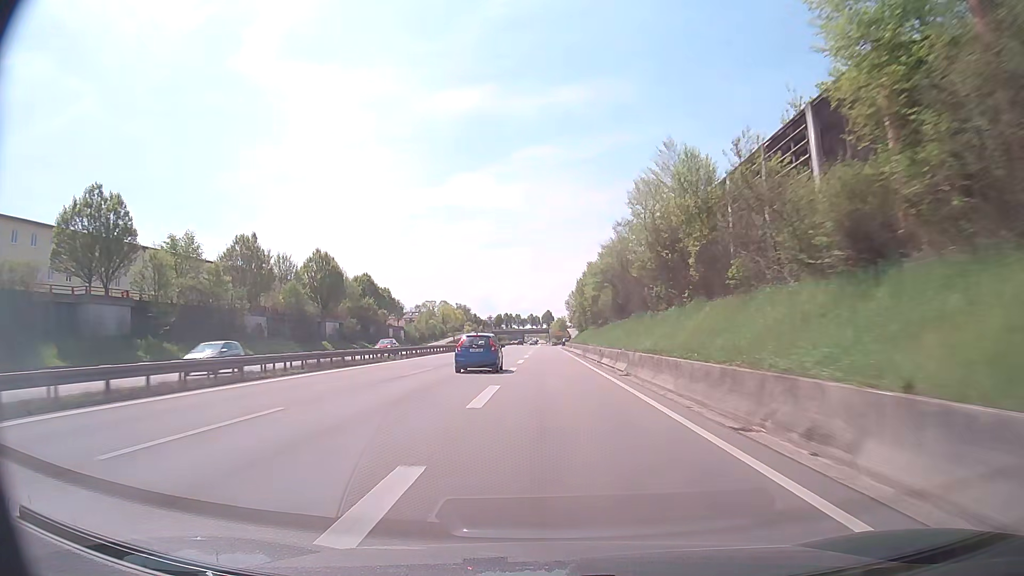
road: trunk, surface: asphalt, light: Day
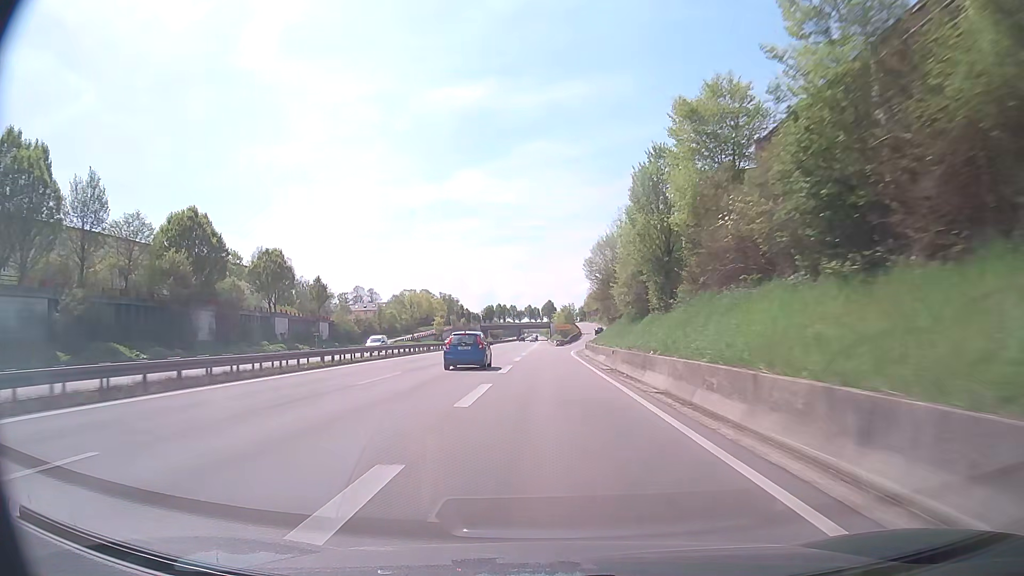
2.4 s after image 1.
(-0.3, +59.7) m; 0°
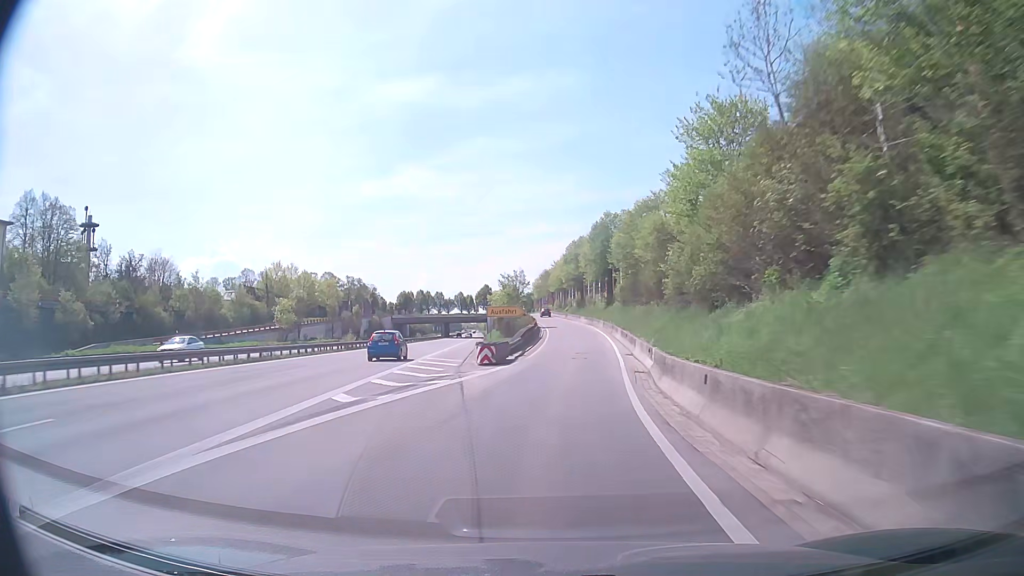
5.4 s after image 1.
(+1.5, +69.4) m; +5°
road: trunk_link
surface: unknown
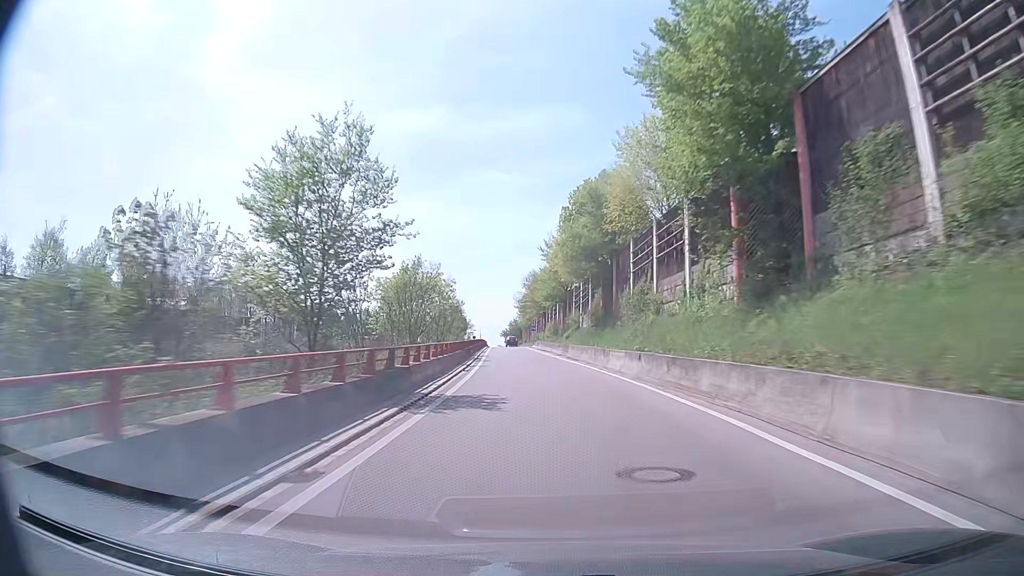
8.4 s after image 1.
(+2.5, +65.8) m; +1°
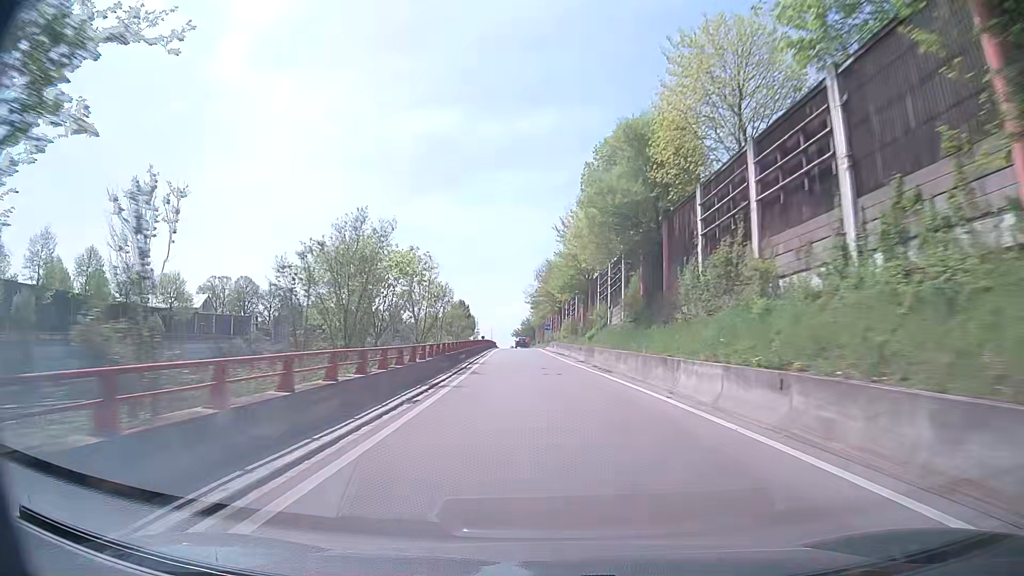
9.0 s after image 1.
(-0.2, +12.9) m; -2°
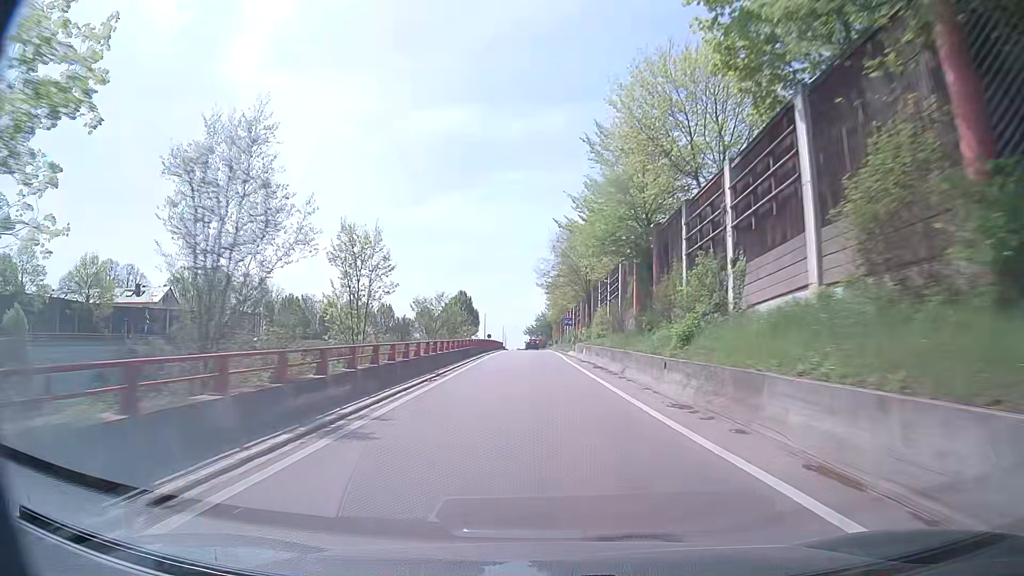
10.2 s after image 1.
(-0.4, +24.7) m; -1°
